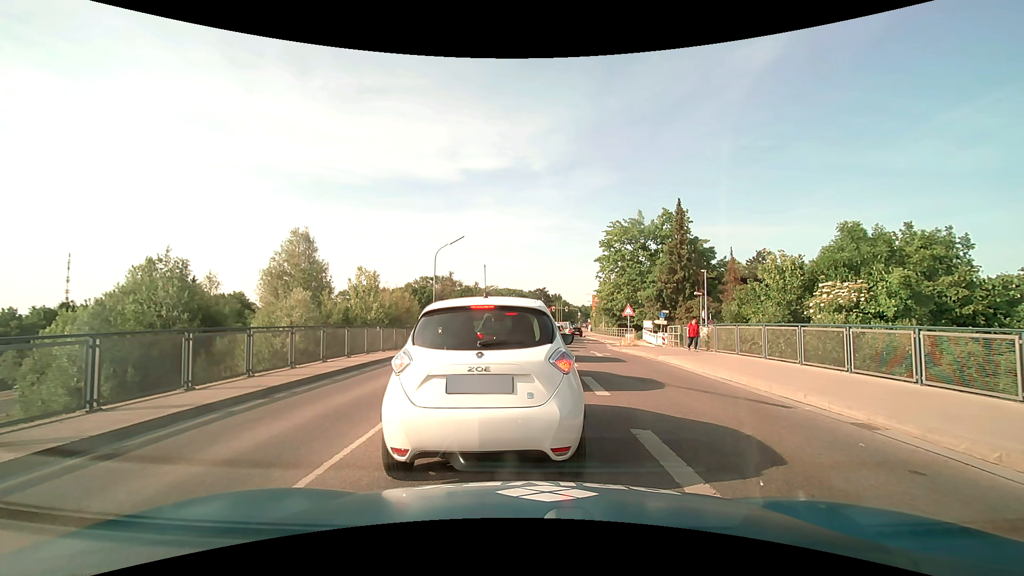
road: secondary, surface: asphalt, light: Day
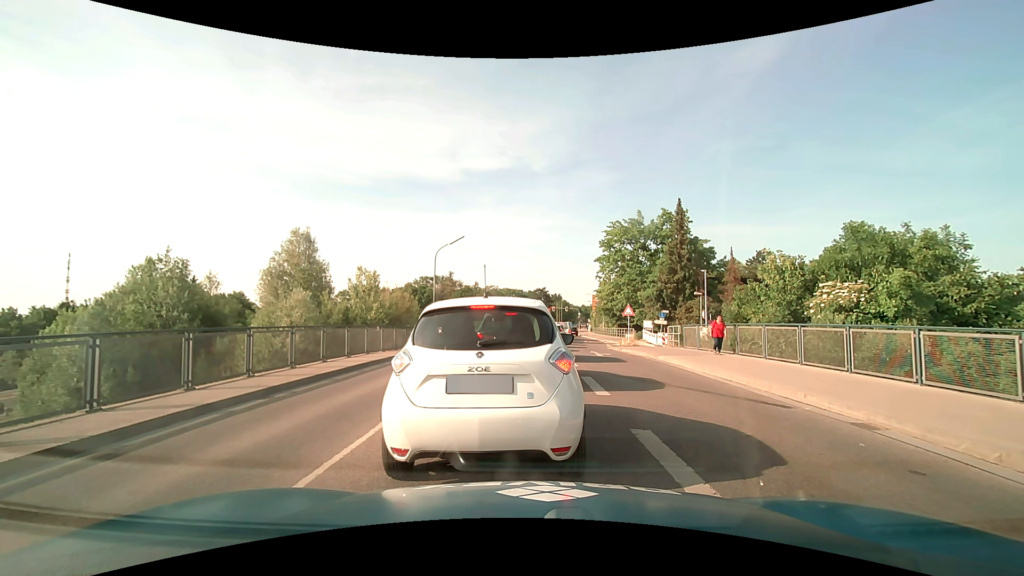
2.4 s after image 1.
(0.0, 0.0) m; 0°
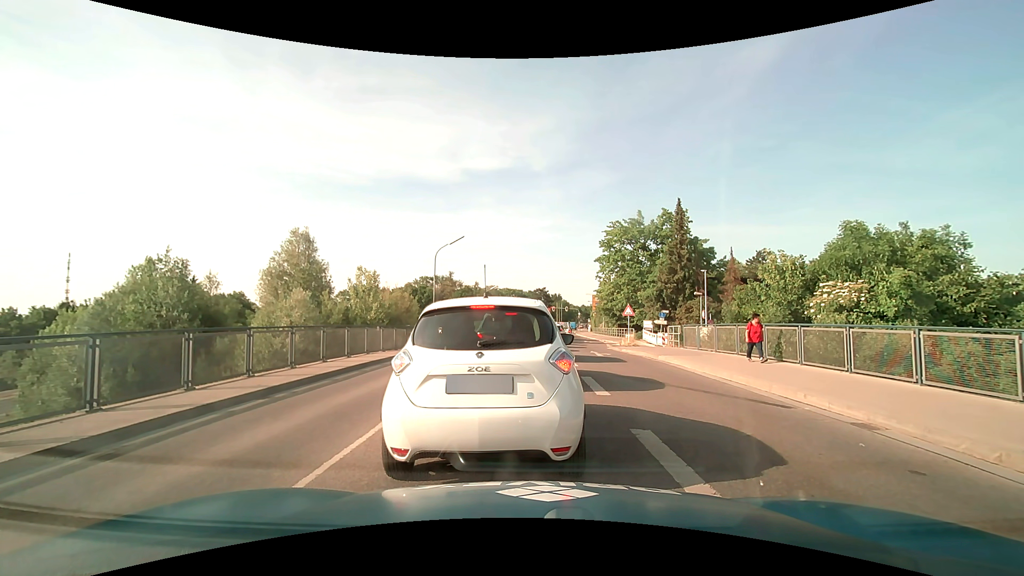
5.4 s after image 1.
(0.0, 0.0) m; 0°
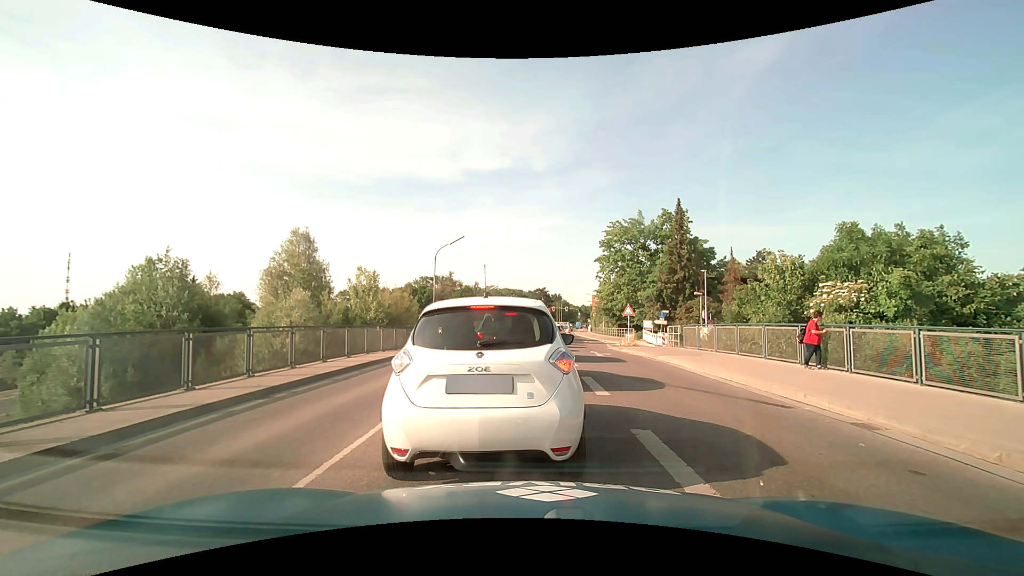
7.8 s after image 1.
(0.0, 0.0) m; 0°
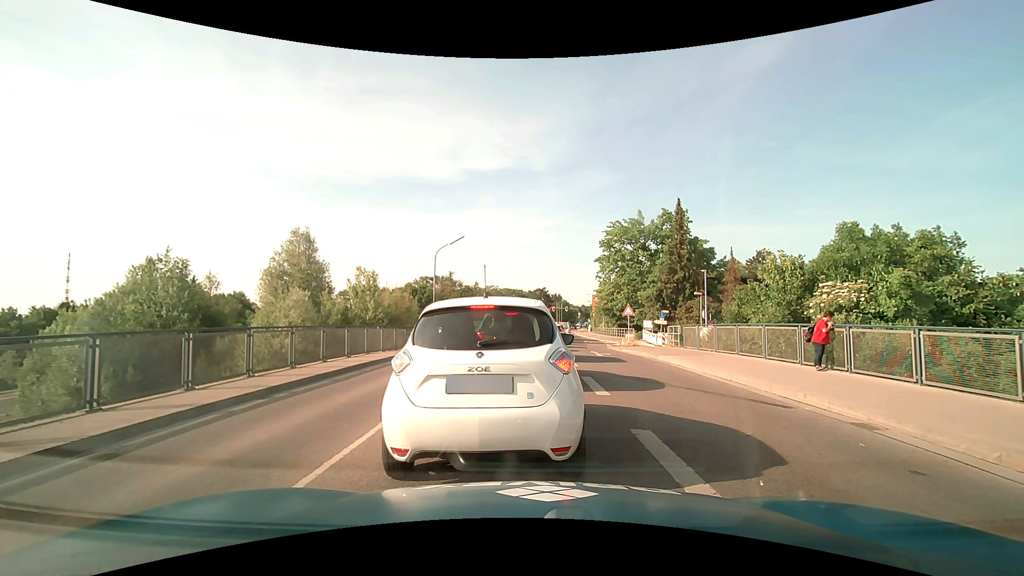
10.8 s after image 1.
(0.0, 0.0) m; 0°
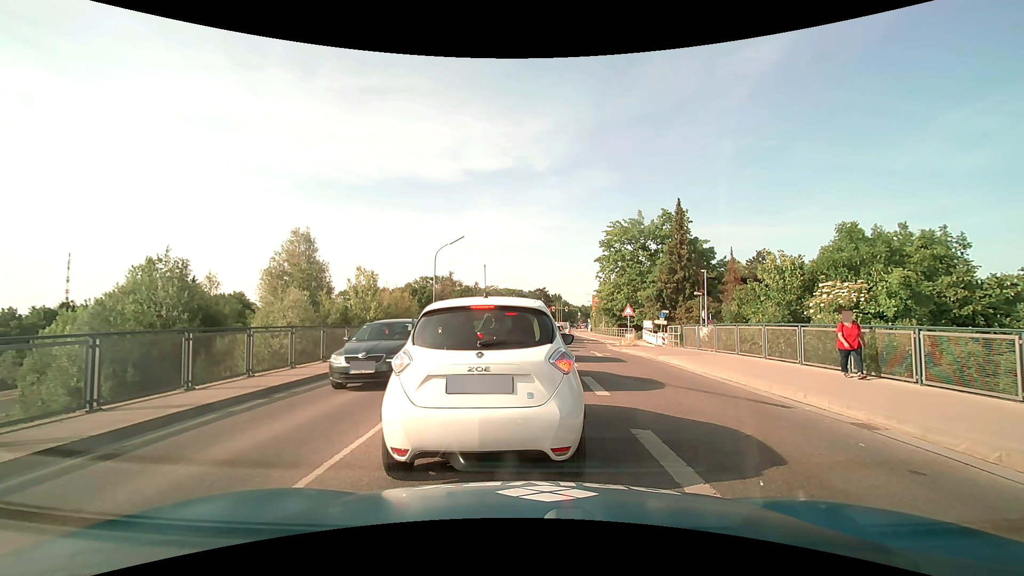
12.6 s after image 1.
(0.0, 0.0) m; 0°
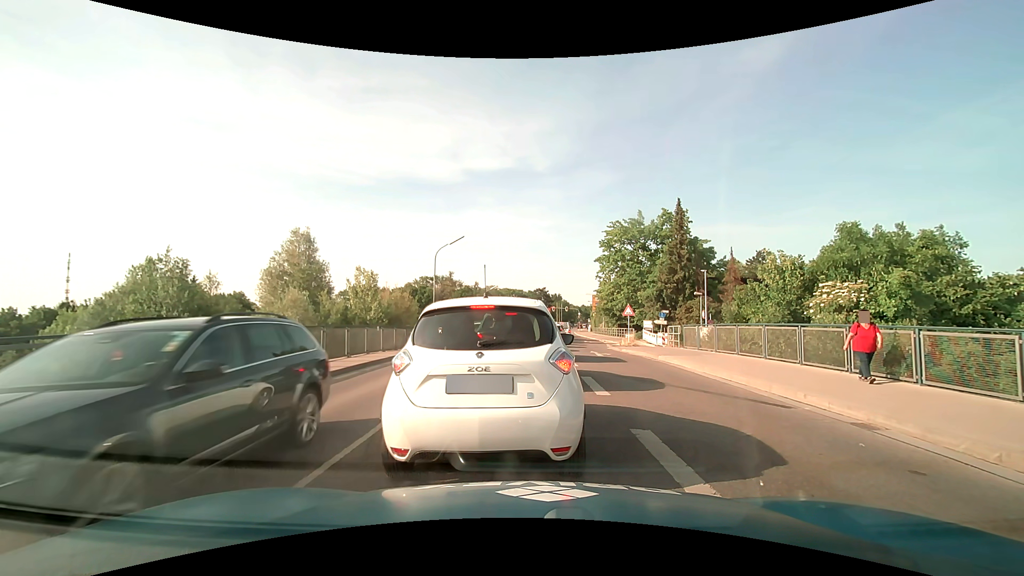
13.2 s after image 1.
(0.0, 0.0) m; 0°
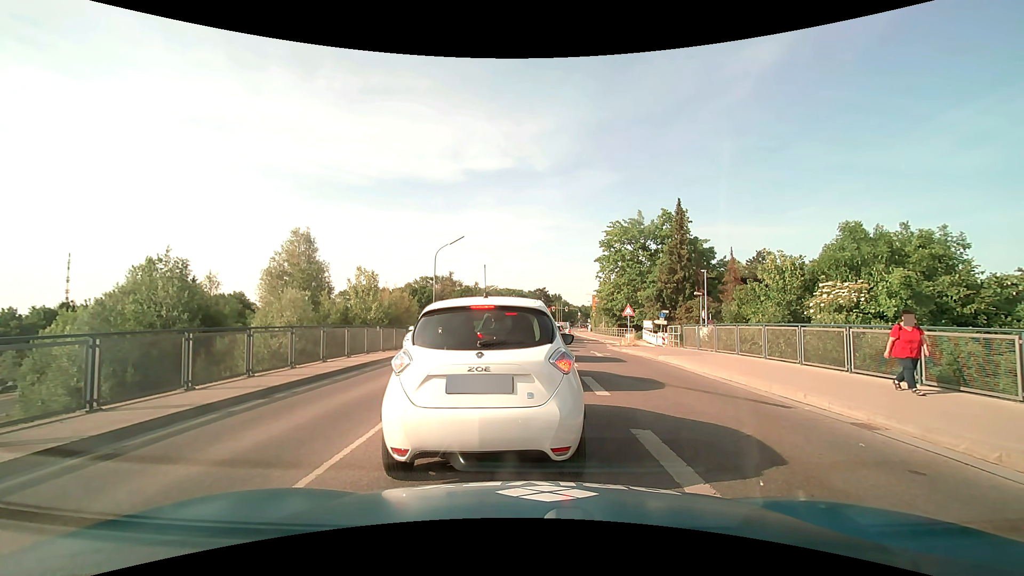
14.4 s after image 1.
(0.0, 0.0) m; 0°
